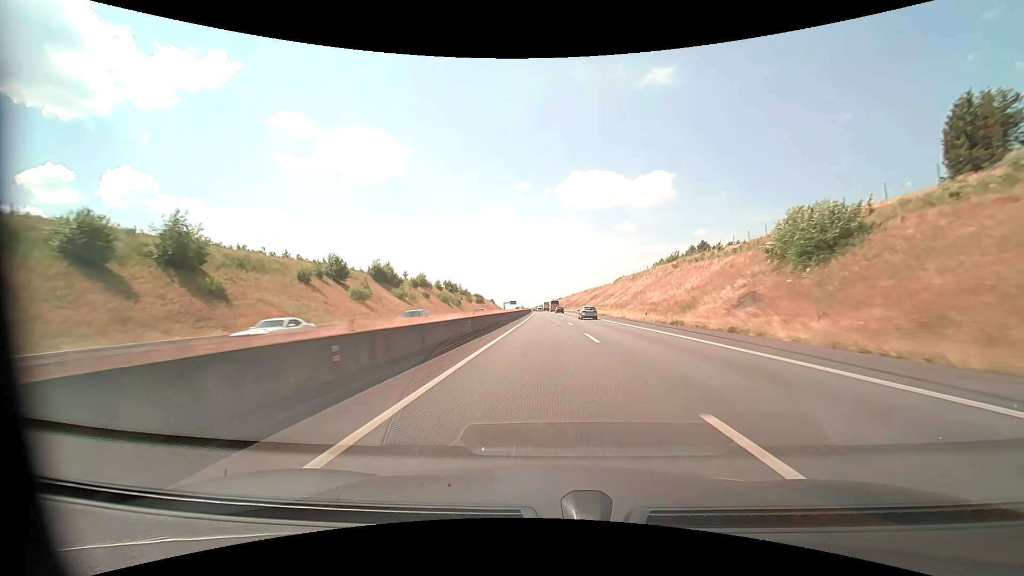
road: motorway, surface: asphalt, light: Day
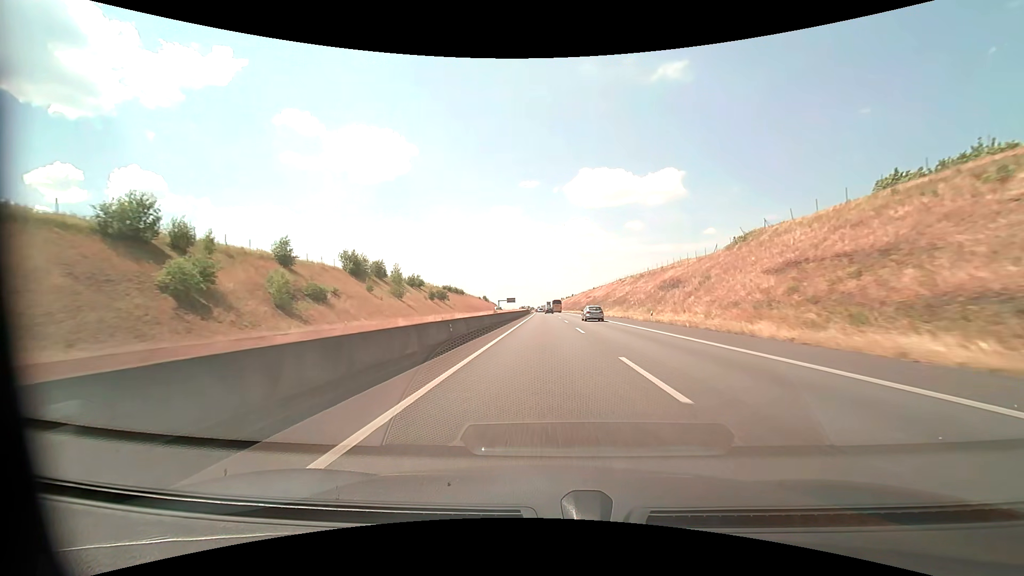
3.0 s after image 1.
(-0.6, +102.3) m; -1°
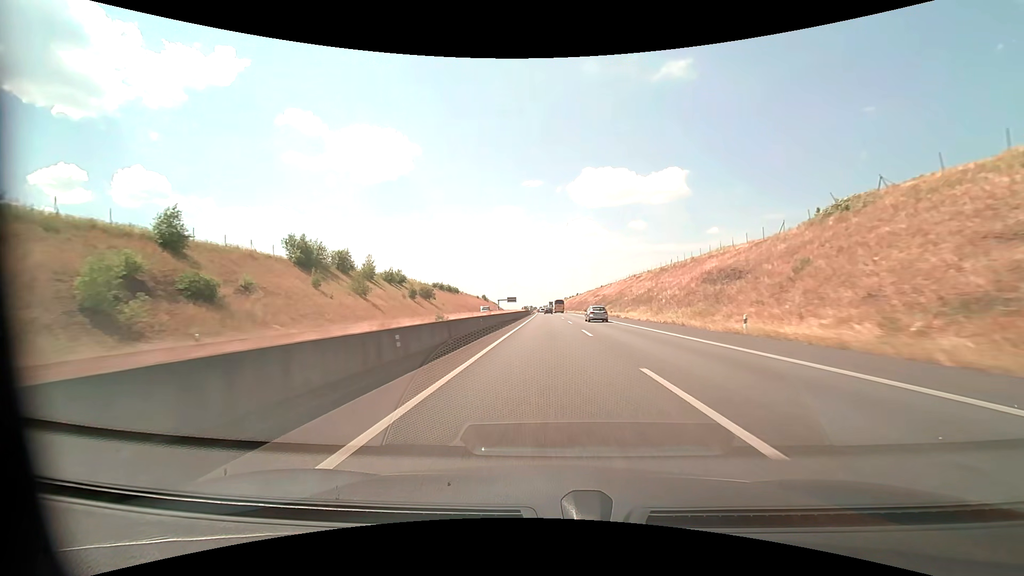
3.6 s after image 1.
(-0.1, +20.5) m; 0°
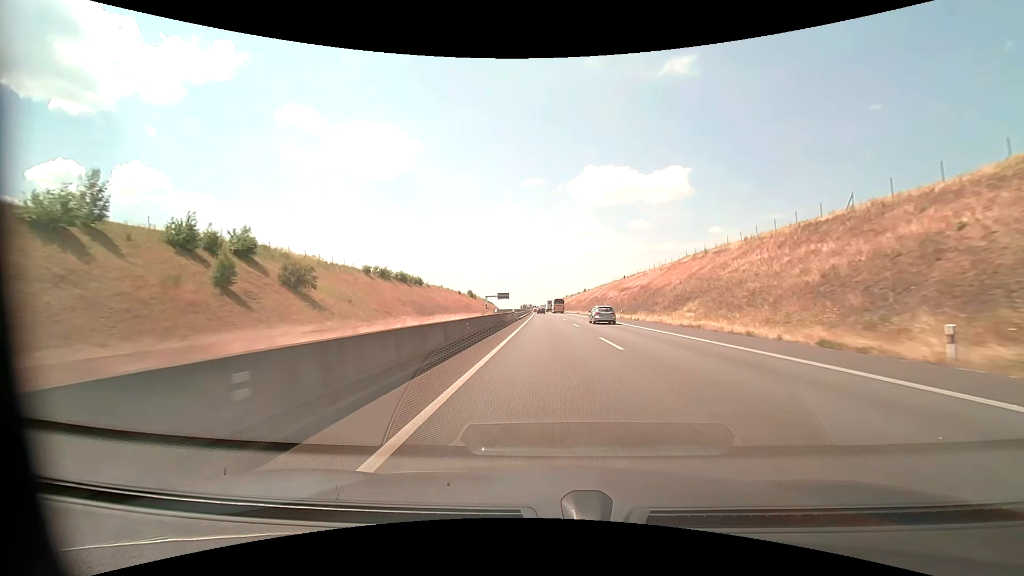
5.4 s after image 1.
(-0.3, +61.8) m; 0°
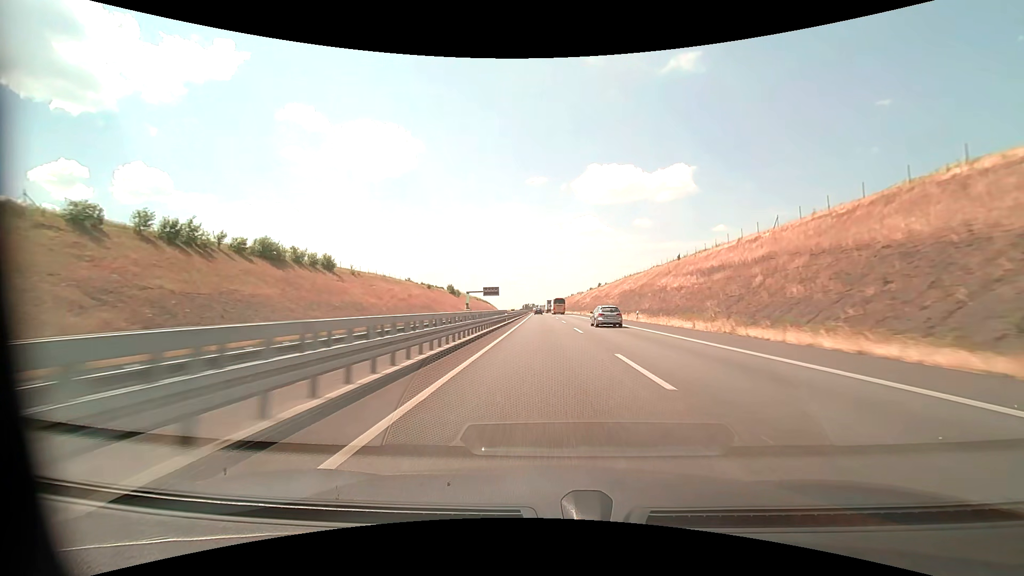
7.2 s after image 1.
(0.0, +62.0) m; 0°
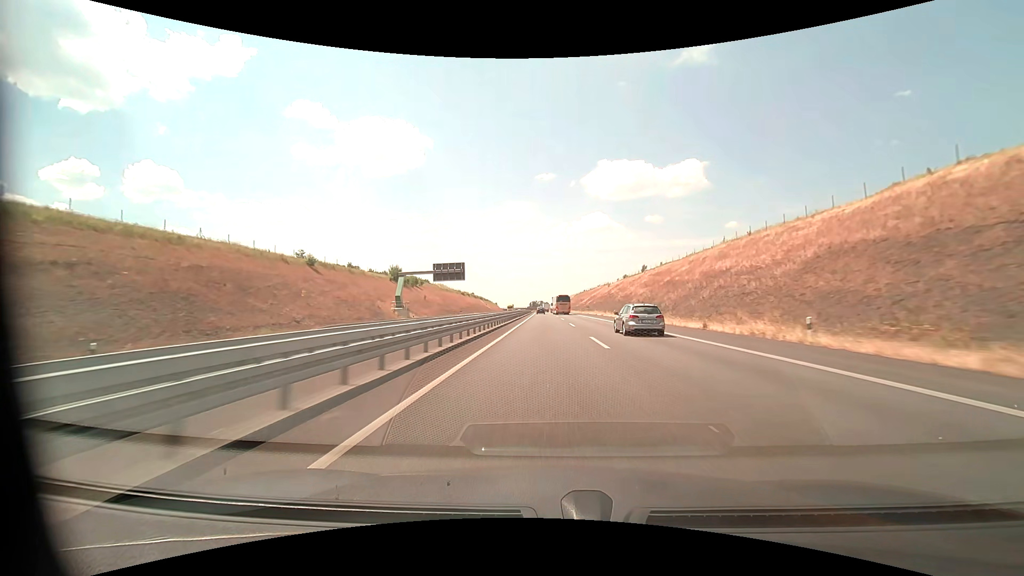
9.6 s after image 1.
(-0.9, +83.1) m; -1°
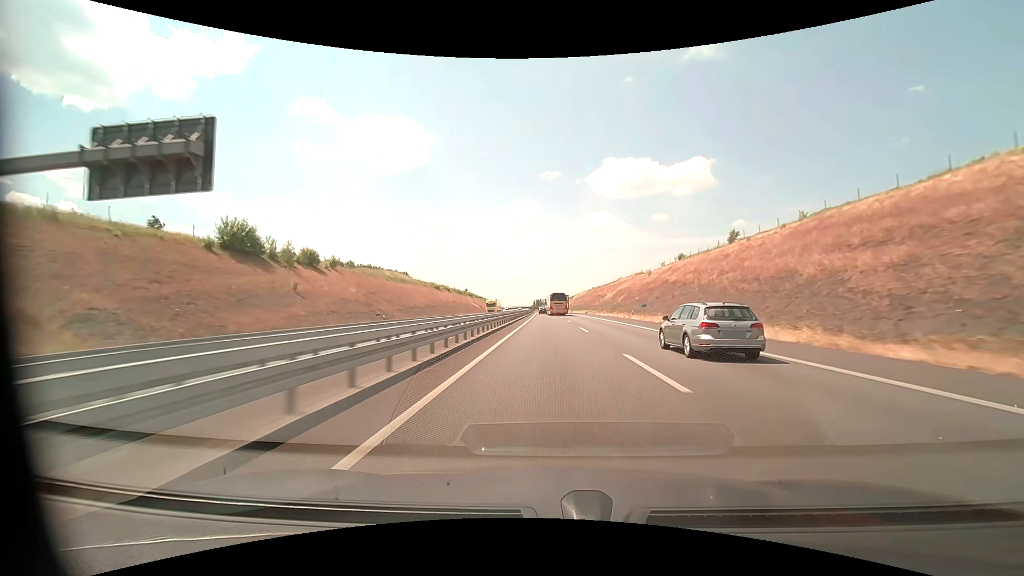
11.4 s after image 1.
(-0.4, +62.5) m; -1°
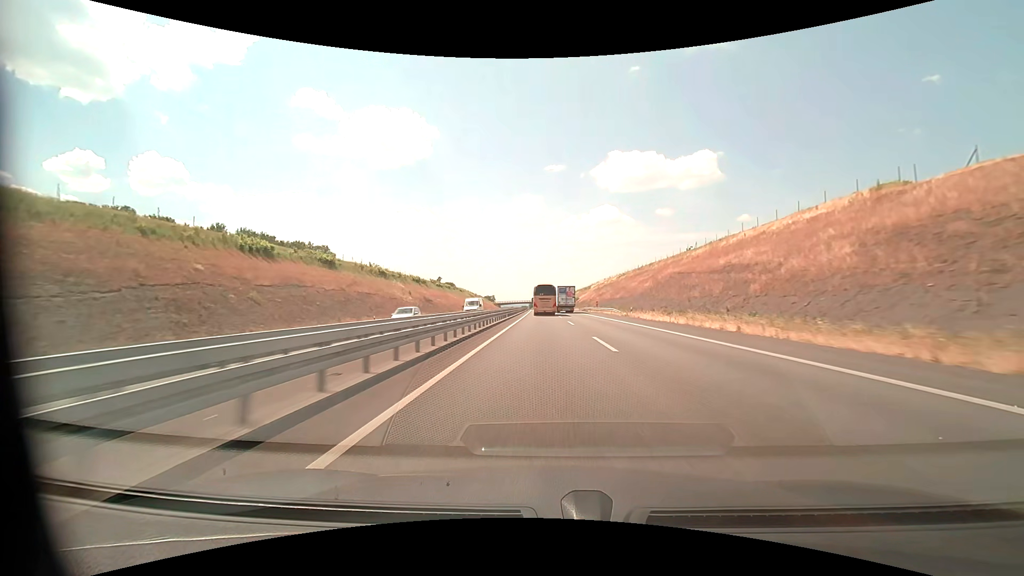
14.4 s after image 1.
(-0.2, +102.7) m; 0°
(0, +10) (0, +20) (0, +30) (0, +40) (0, +50) (0, +60) (0, +70) (-1, +80) (-1, +90) (-1, +100) m
